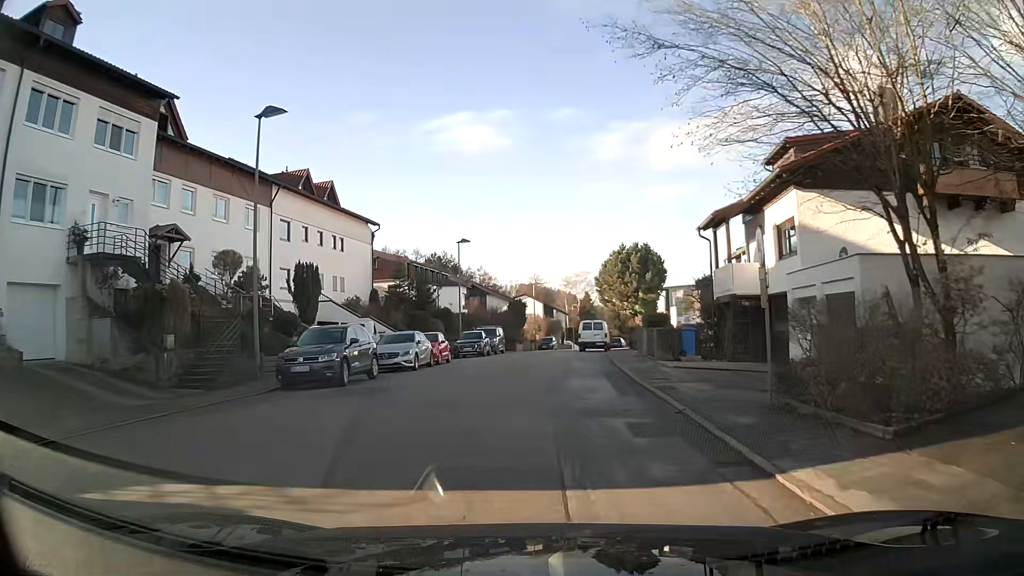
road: residential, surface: asphalt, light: Day
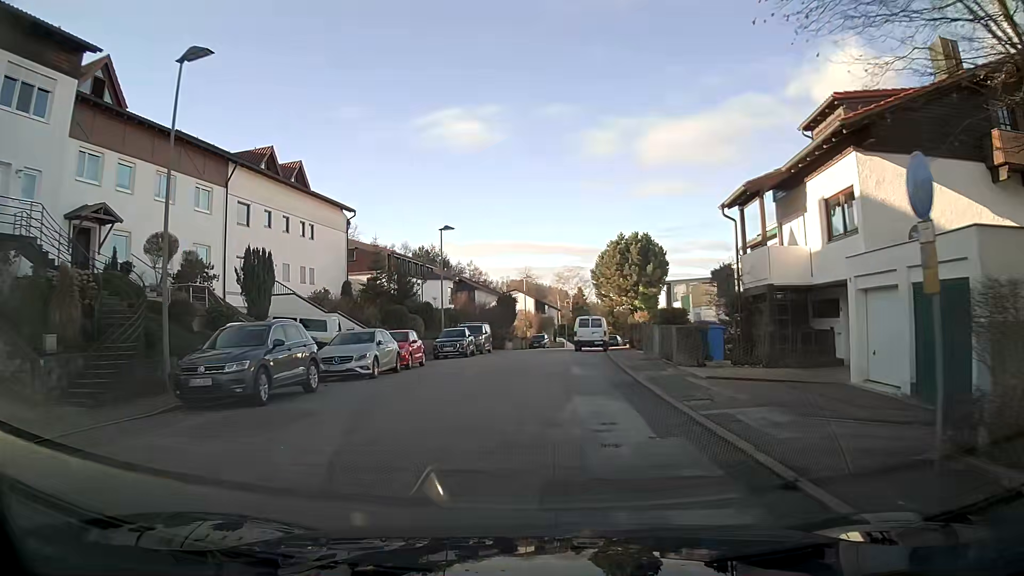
(0.0, +4.9) m; +1°
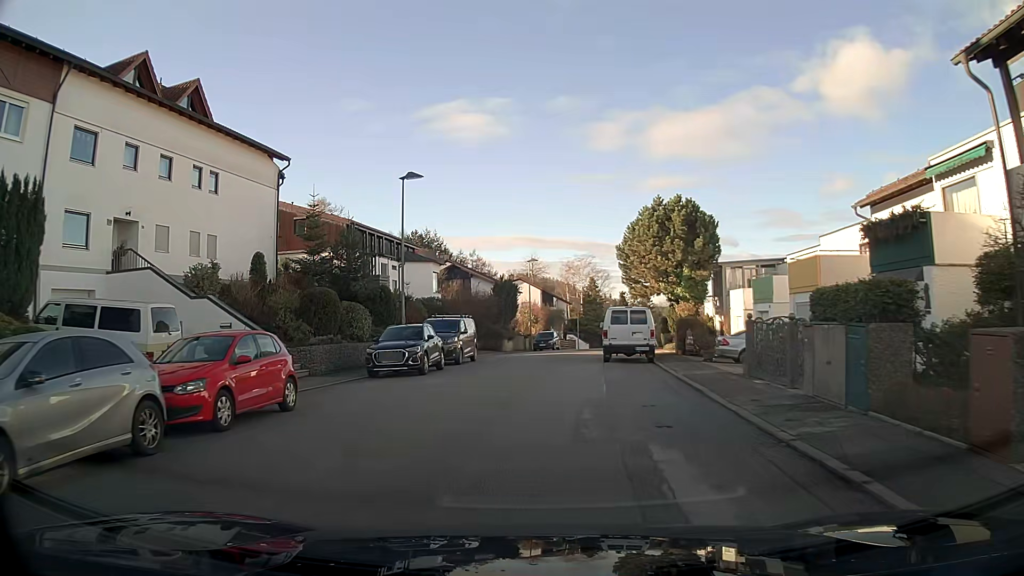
(0.0, +14.8) m; -1°
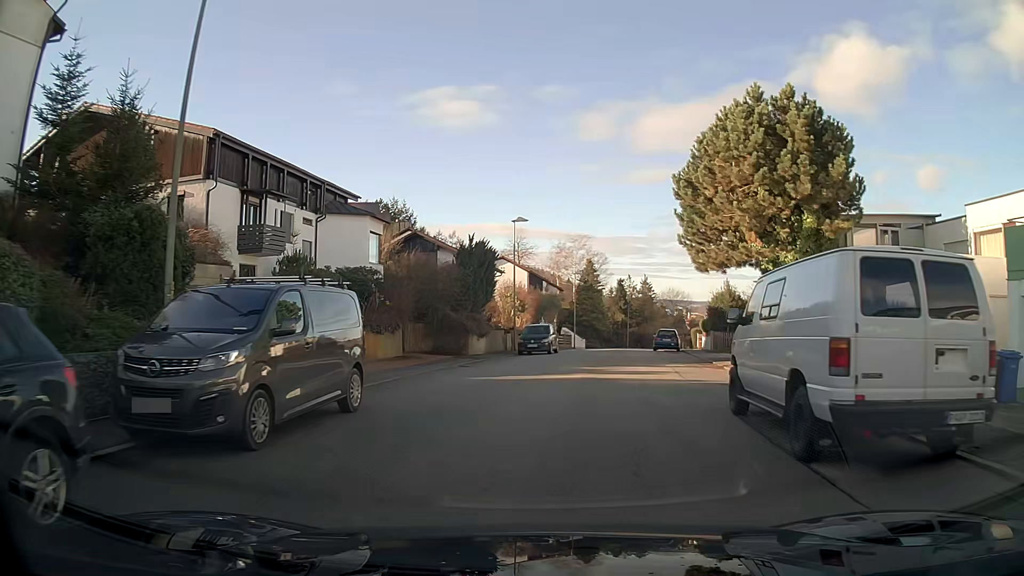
(+0.1, +19.7) m; +2°
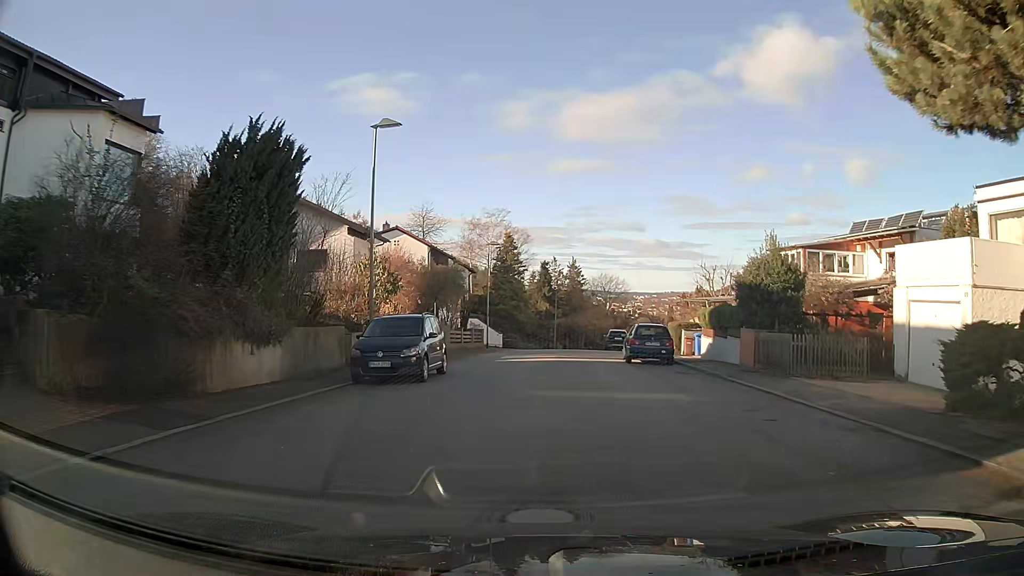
(+1.2, +19.8) m; +6°
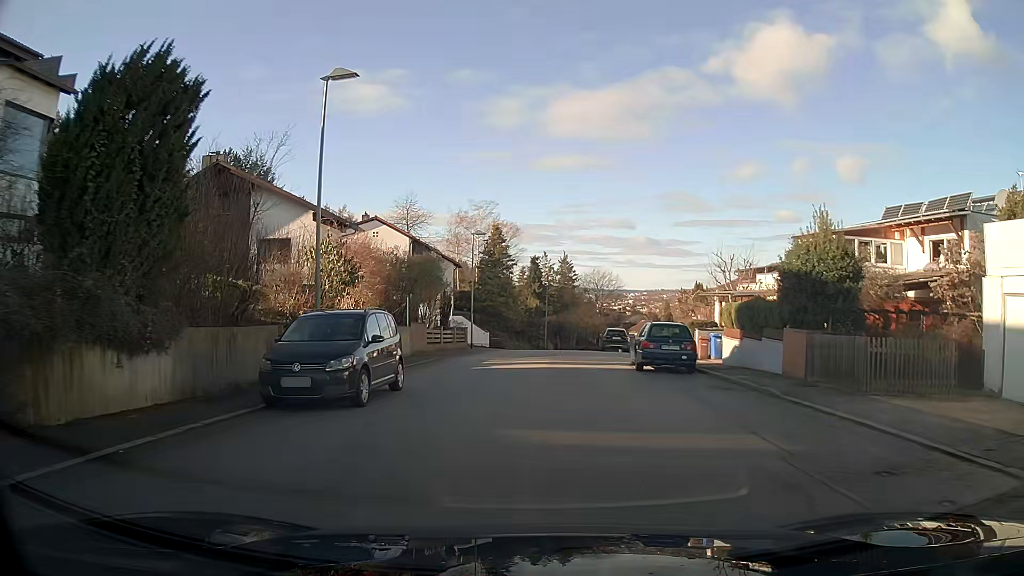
(0.0, +4.8) m; 0°
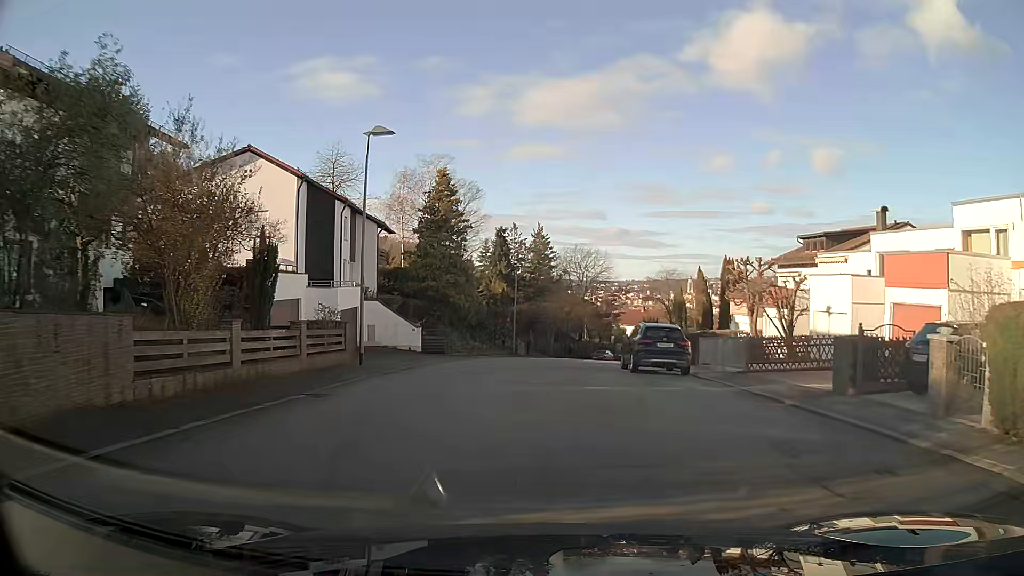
(+0.6, +23.7) m; +3°
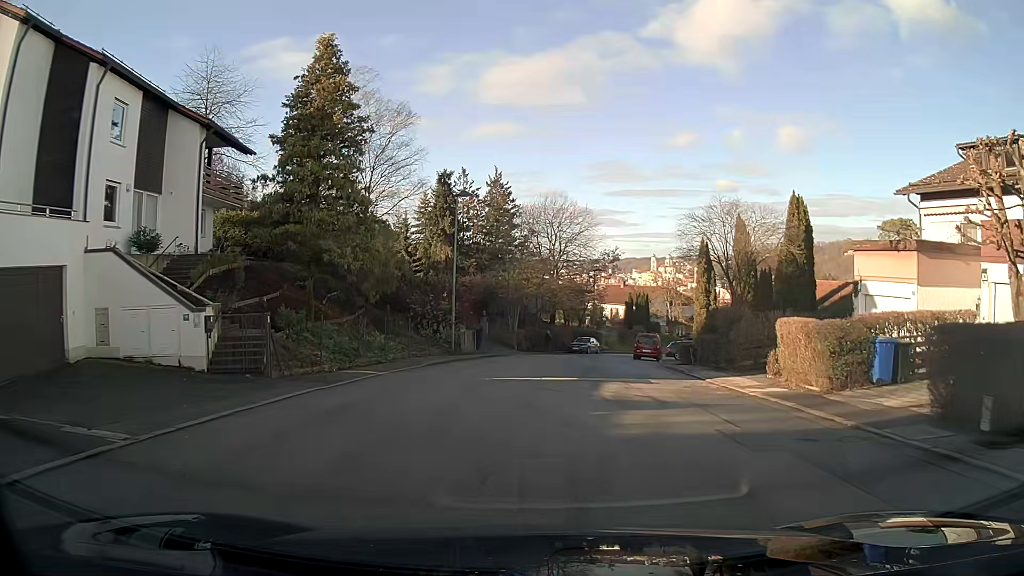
(+0.5, +22.8) m; +4°
